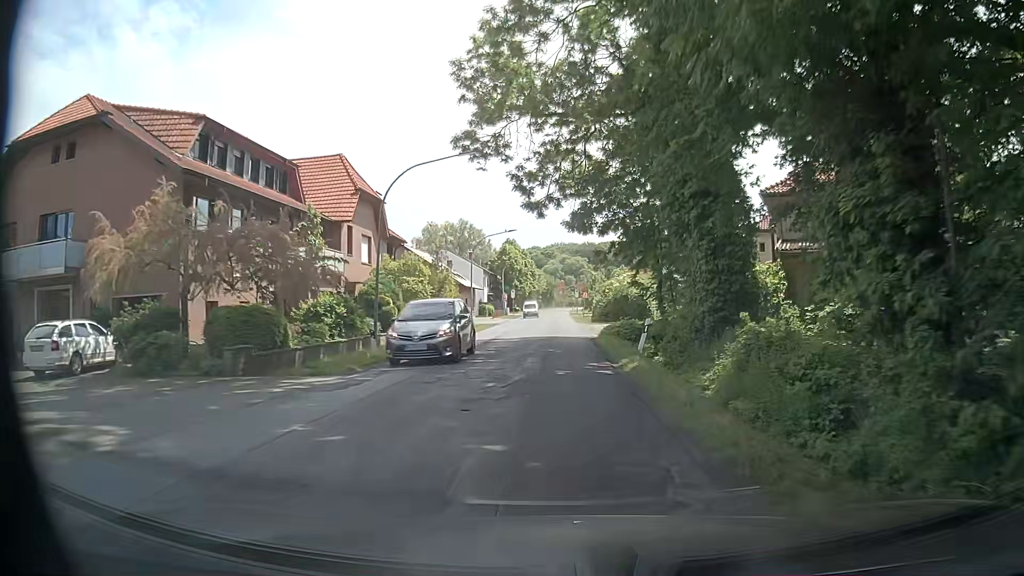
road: secondary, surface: asphalt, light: Day
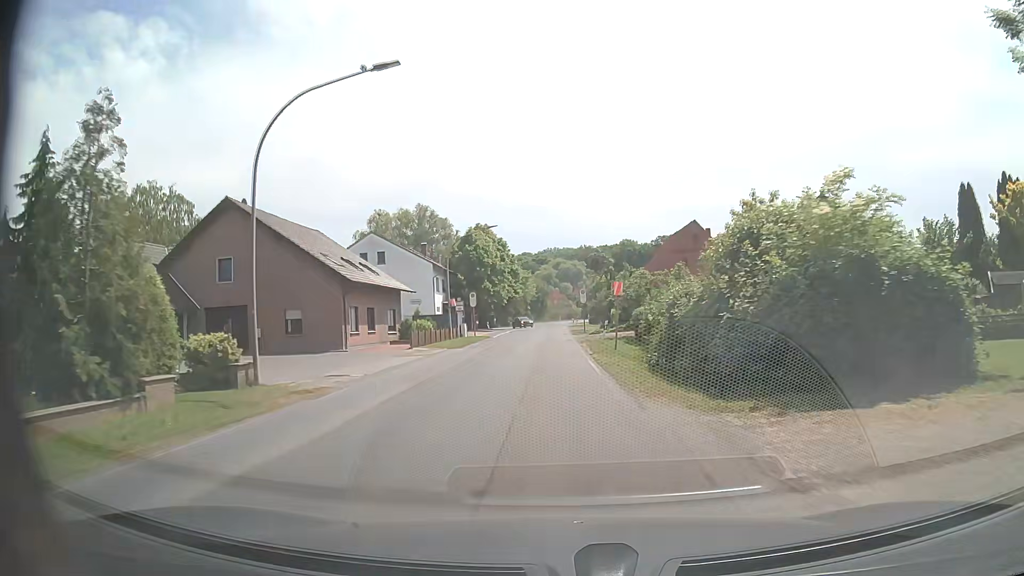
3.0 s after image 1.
(-0.2, +39.7) m; 0°
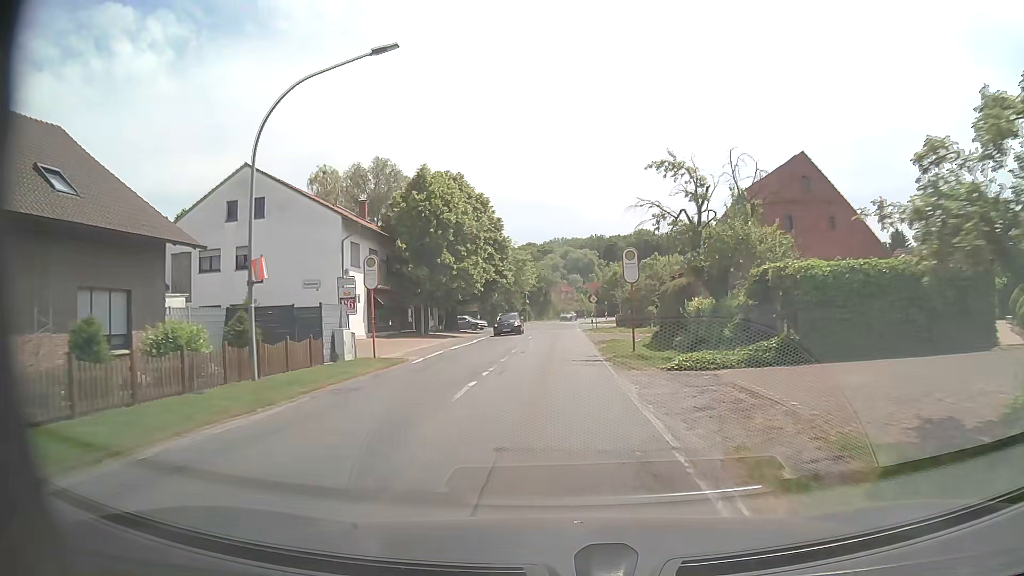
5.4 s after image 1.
(0.0, +31.7) m; 0°
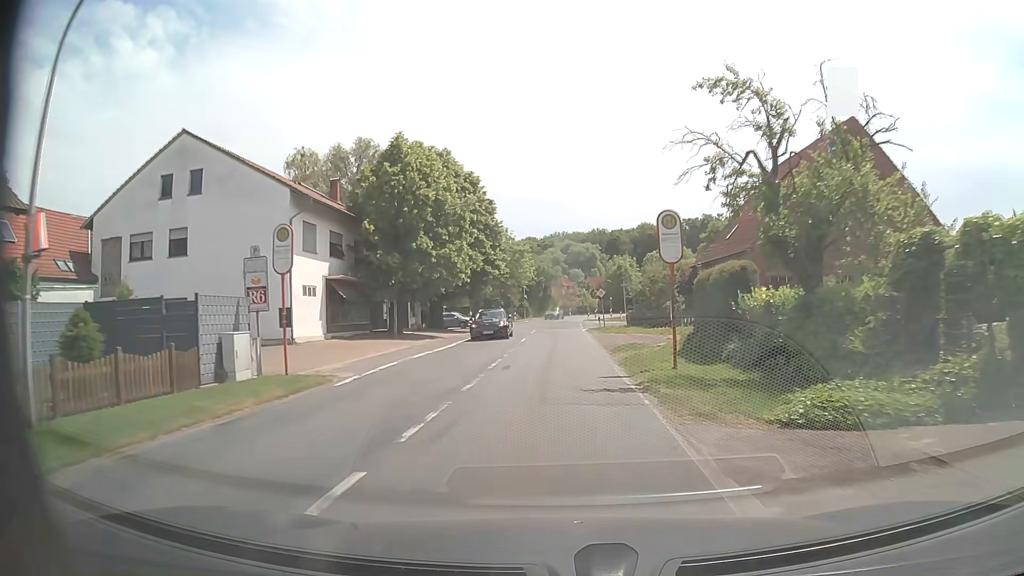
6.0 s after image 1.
(0.0, +7.9) m; 0°
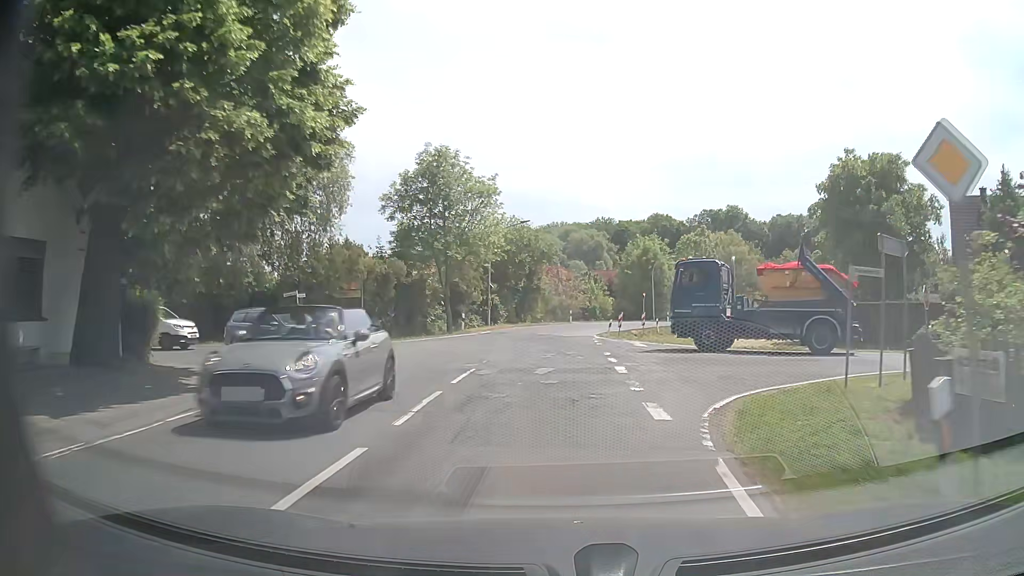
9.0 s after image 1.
(+0.3, +39.6) m; 0°
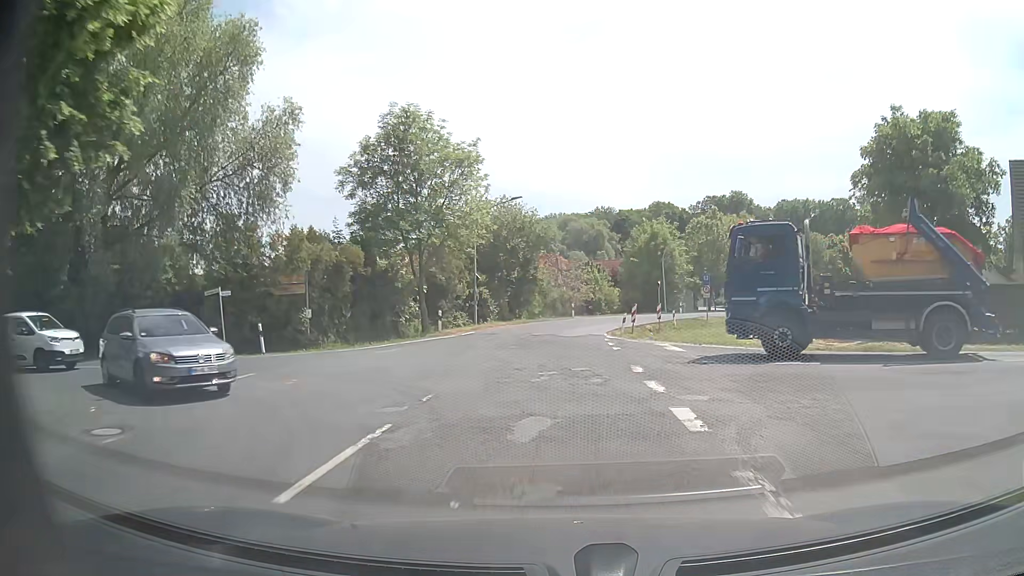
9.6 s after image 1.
(0.0, +7.9) m; +1°
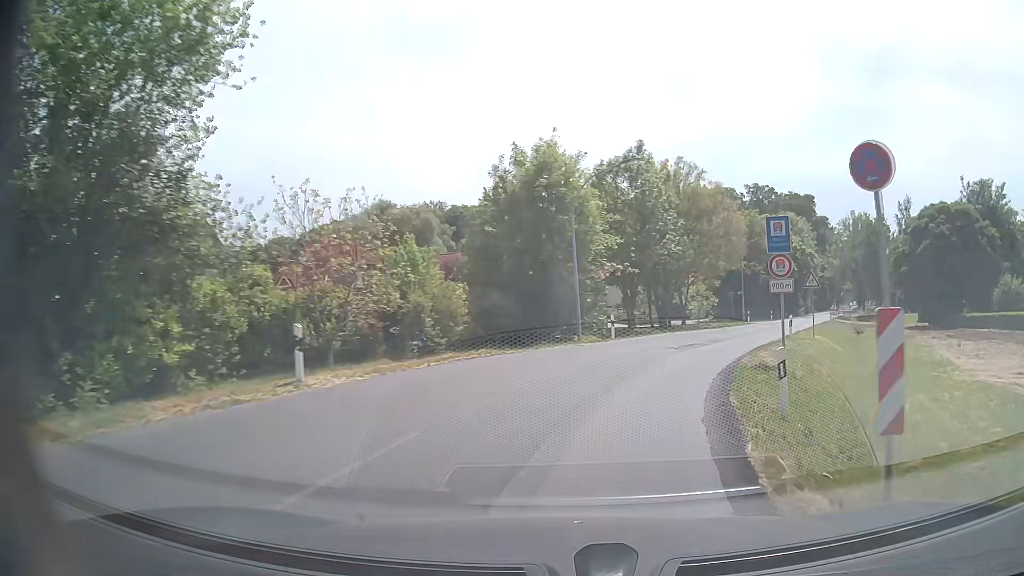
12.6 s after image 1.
(+2.0, +39.4) m; +14°
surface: paved
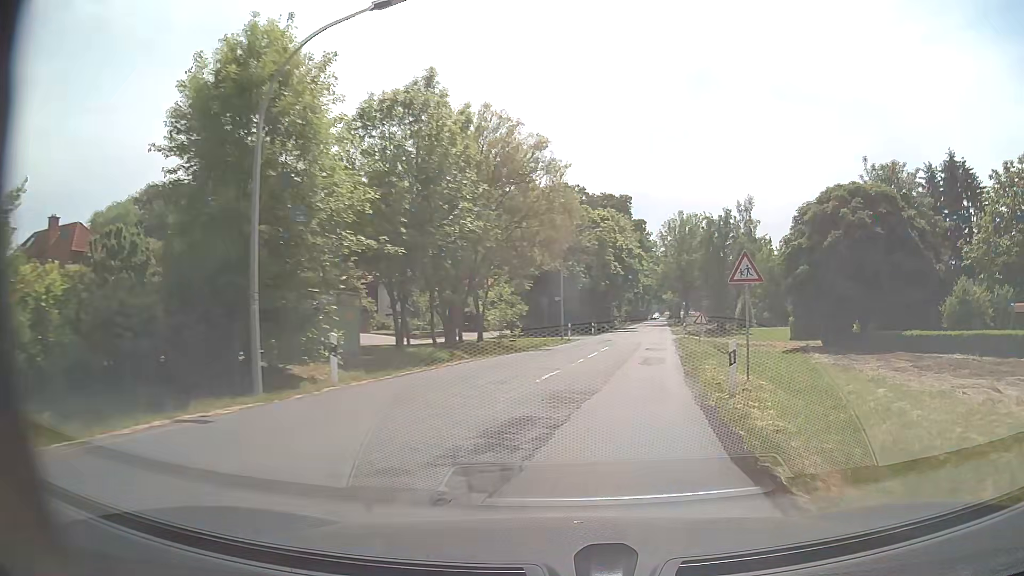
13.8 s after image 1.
(+2.0, +15.5) m; +16°
(+1, +10) (+2, +20) (+4, +30) (+6, +40) (+8, +49) (+9, +59) (+11, +69) (+13, +79) (+15, +89) (+16, +99) m
